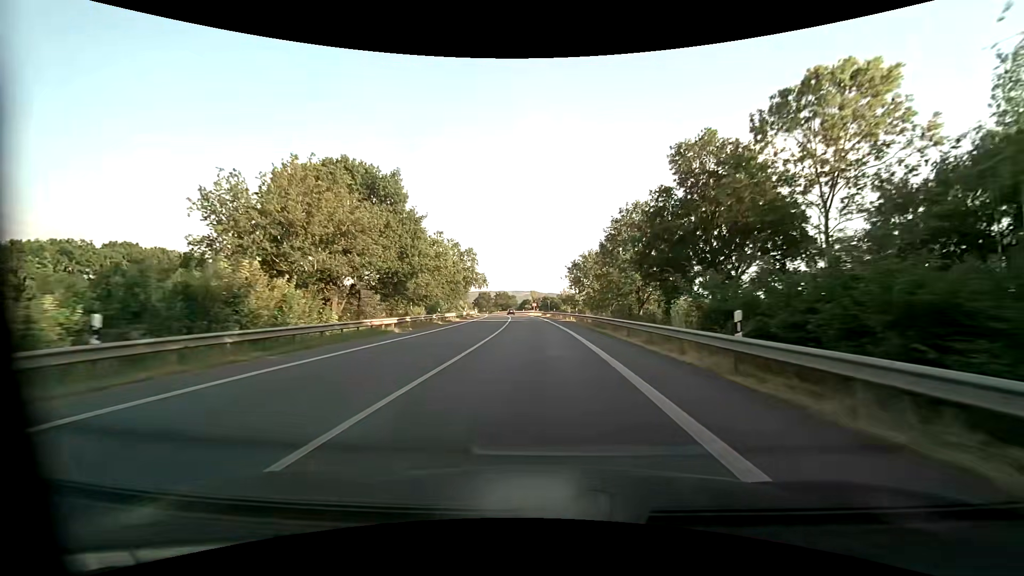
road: primary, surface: asphalt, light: Day
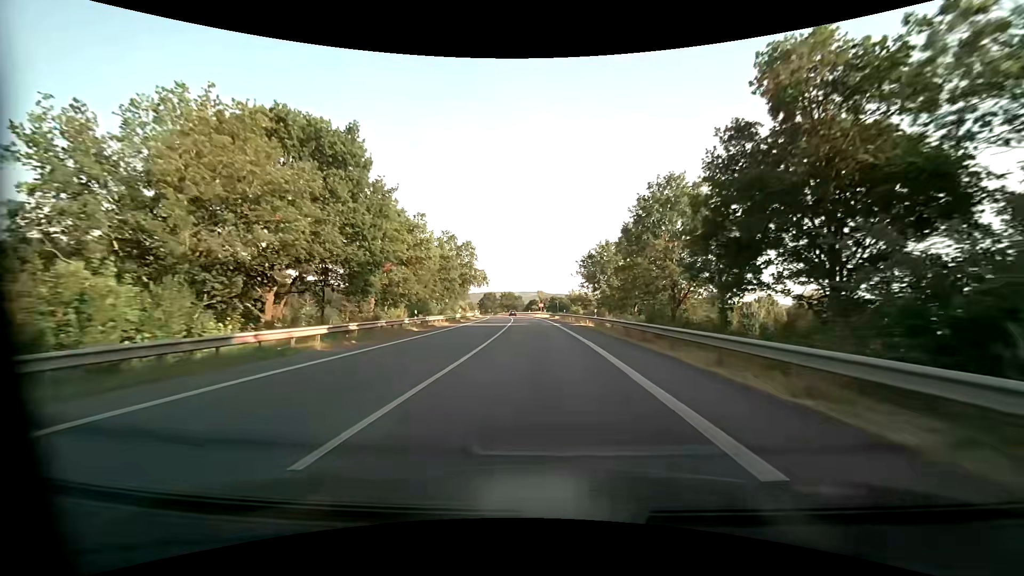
(-0.1, +10.7) m; -1°
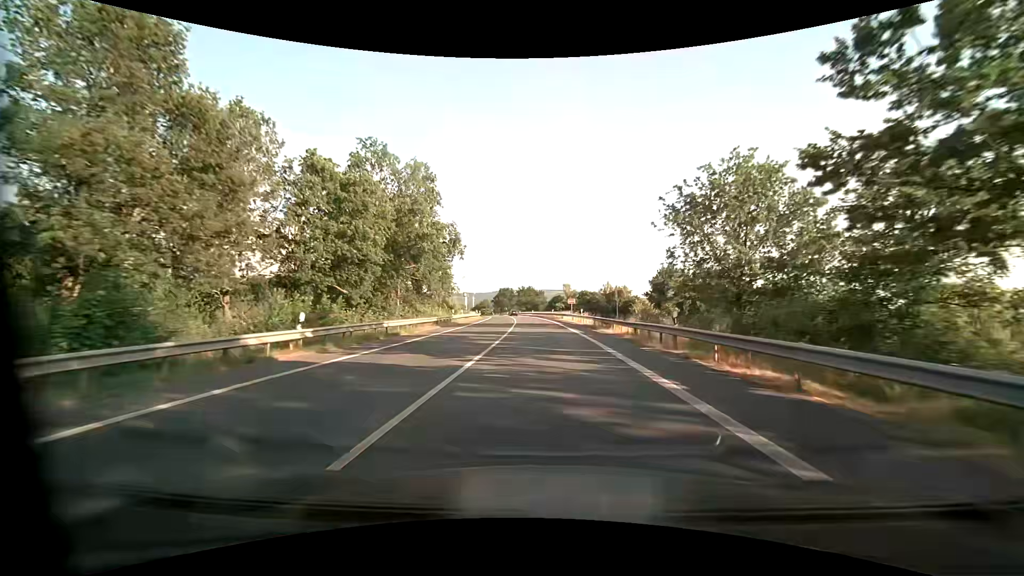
(-1.1, +42.8) m; -3°
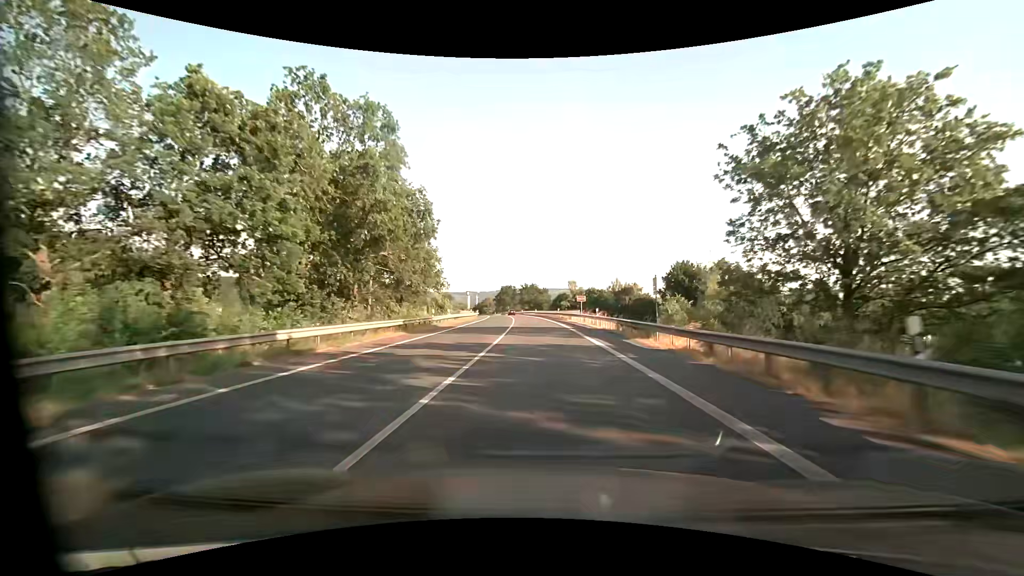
(-0.1, +10.7) m; -1°
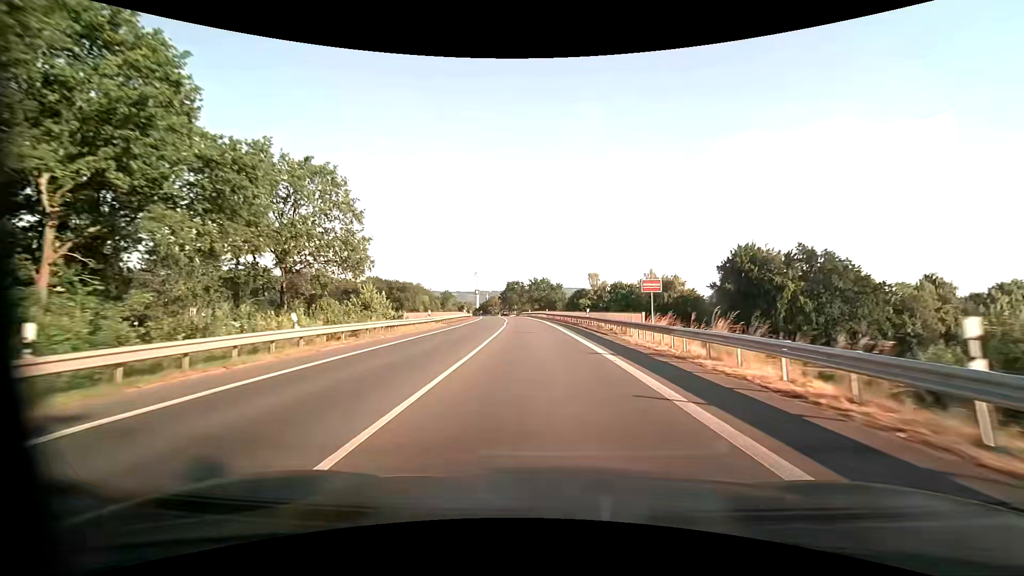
(-0.4, +32.2) m; -2°
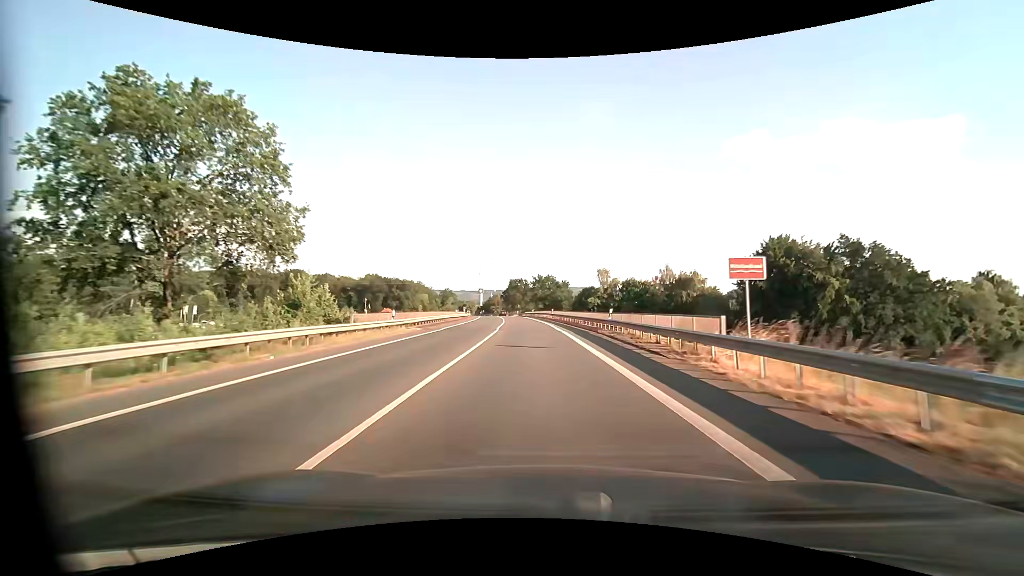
(0.0, +10.8) m; 0°
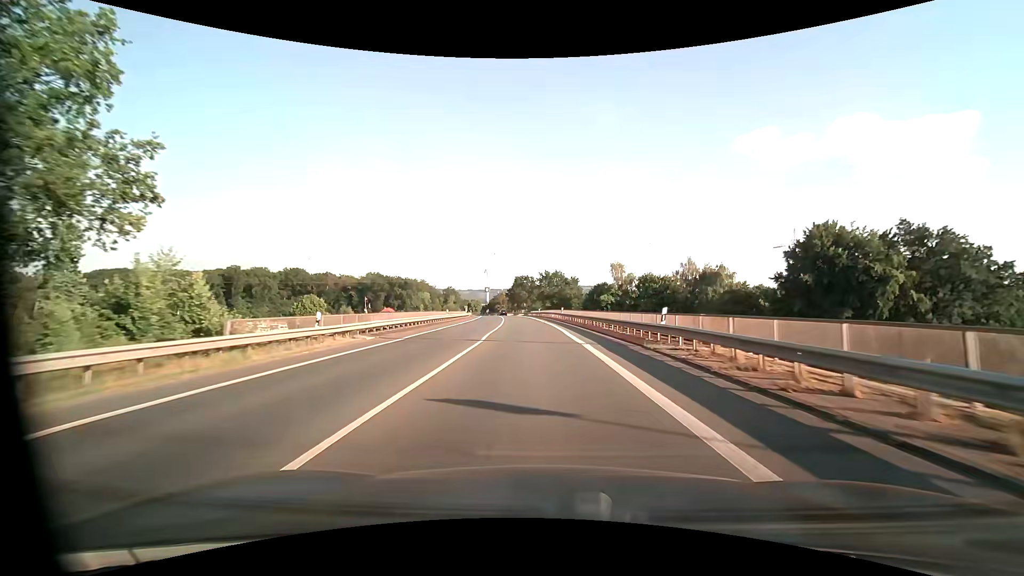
(0.0, +10.8) m; -1°
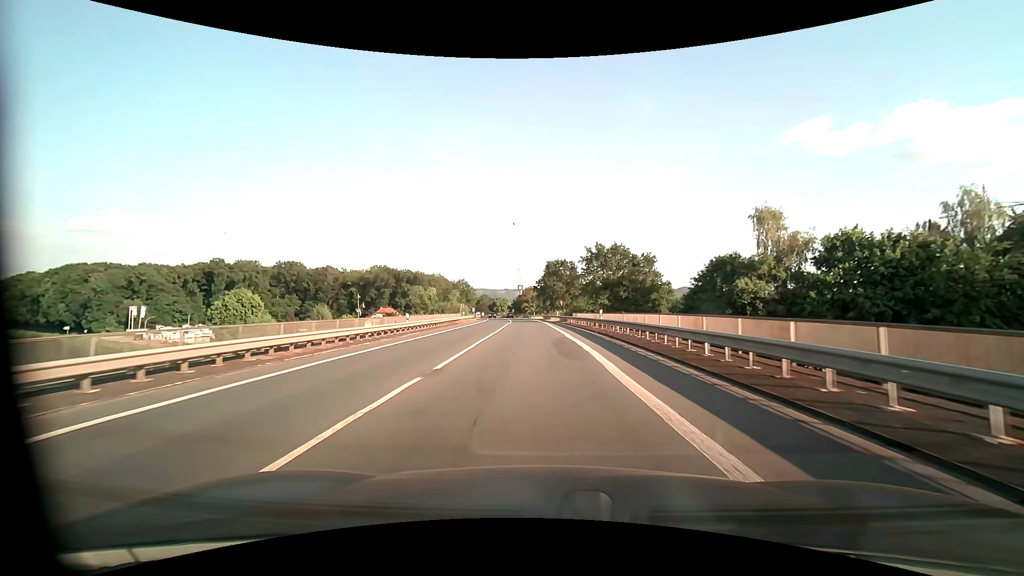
(-1.9, +54.3) m; -4°
(0, +10) (0, +20) (-1, +30) (-1, +40) (-2, +50) (-2, +60) (-3, +70) (-4, +80) (-5, +90) (-5, +100) m
